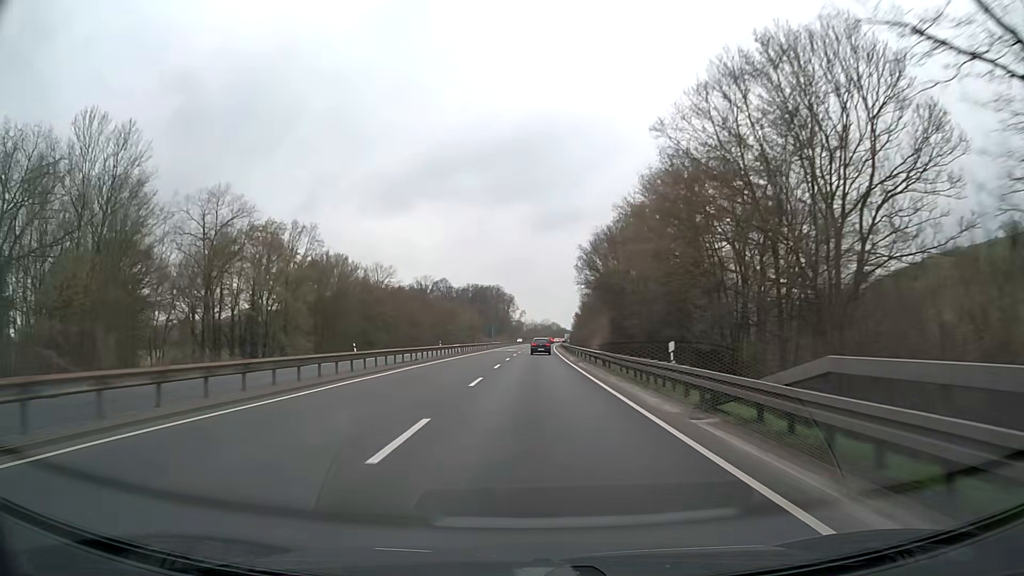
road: trunk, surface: asphalt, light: Day
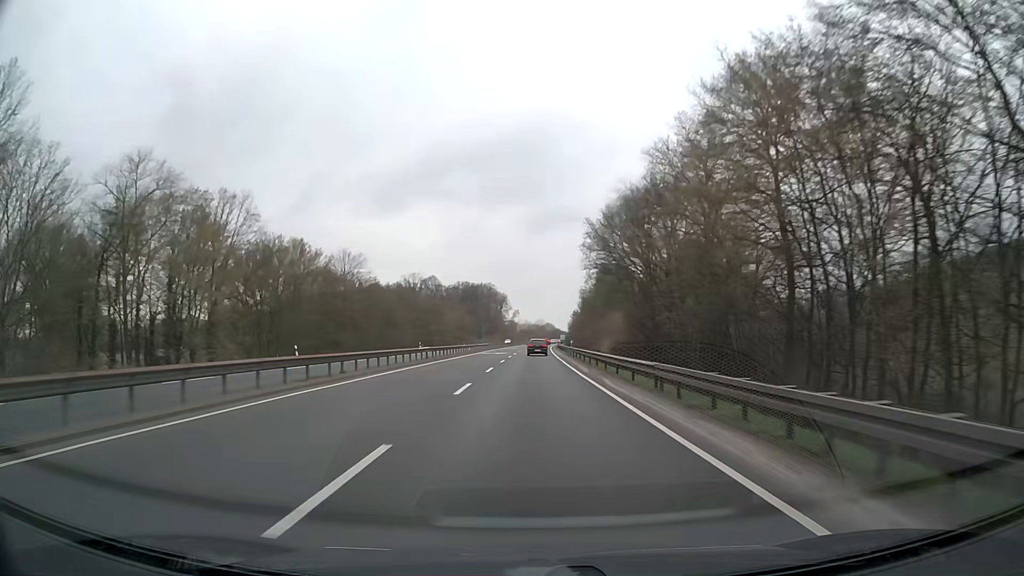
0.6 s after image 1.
(+0.1, +14.9) m; 0°
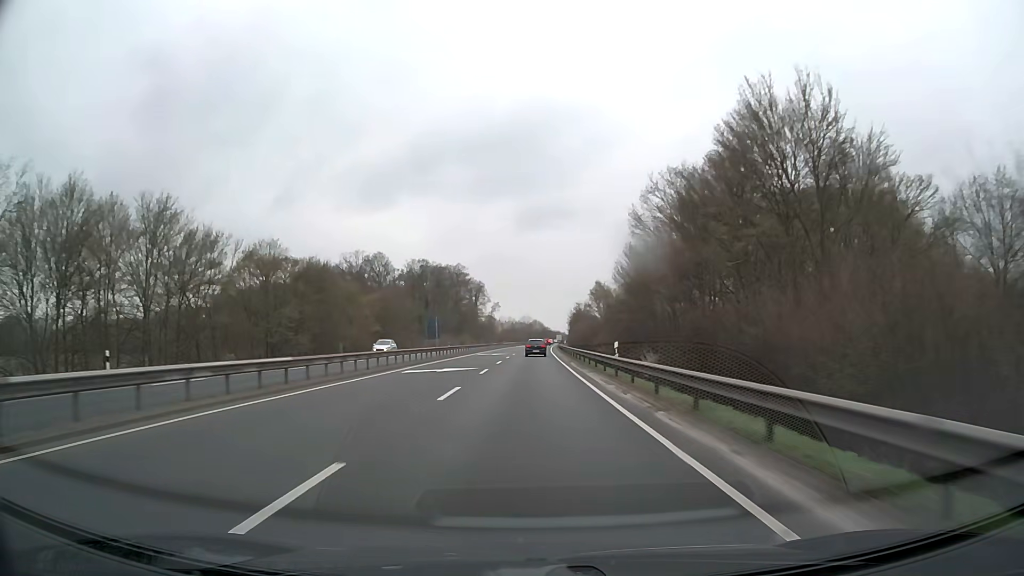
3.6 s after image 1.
(+0.9, +73.7) m; +1°
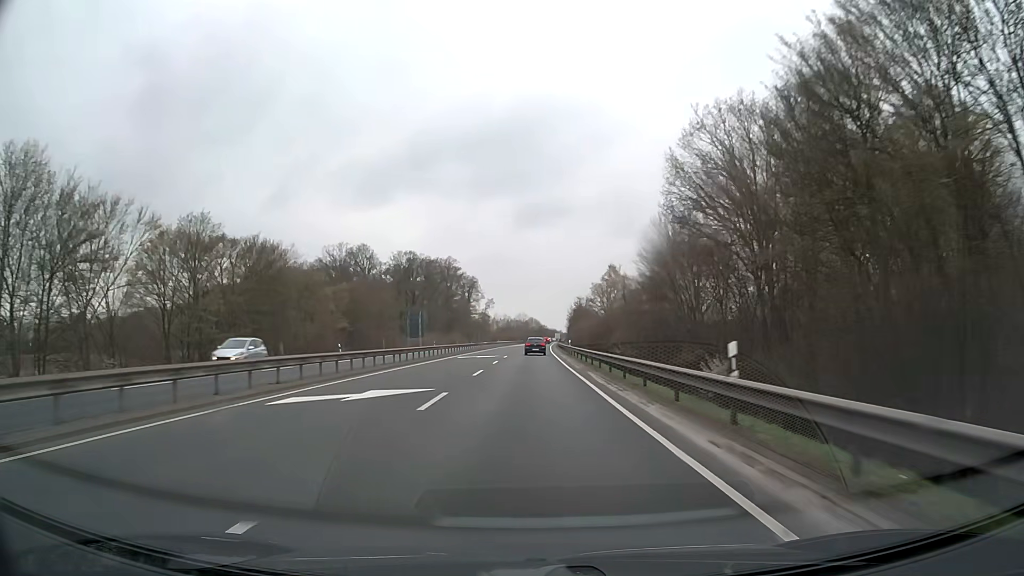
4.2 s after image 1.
(0.0, +14.5) m; 0°
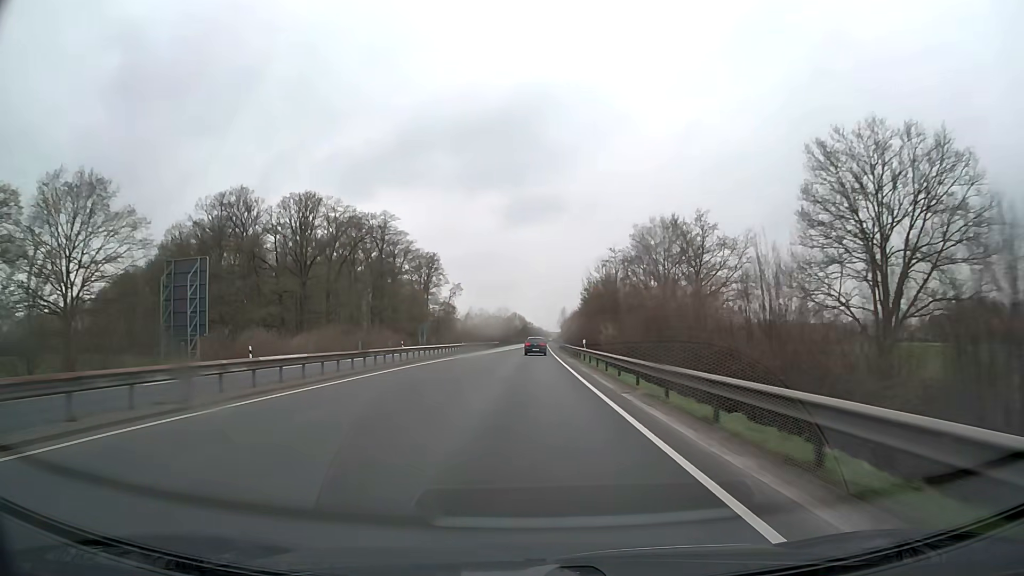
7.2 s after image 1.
(+0.7, +71.7) m; +1°
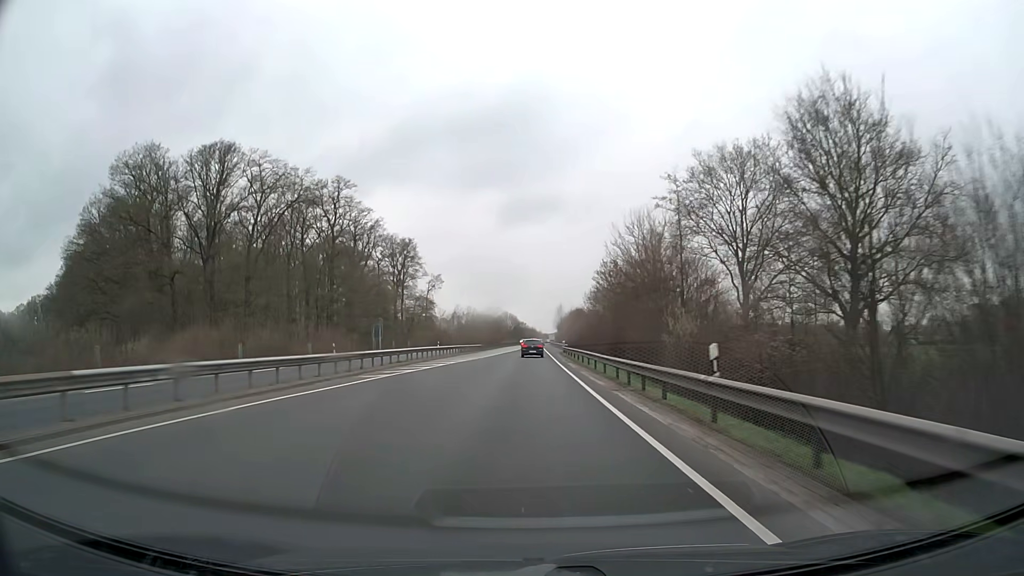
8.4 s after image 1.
(+0.2, +28.2) m; +1°
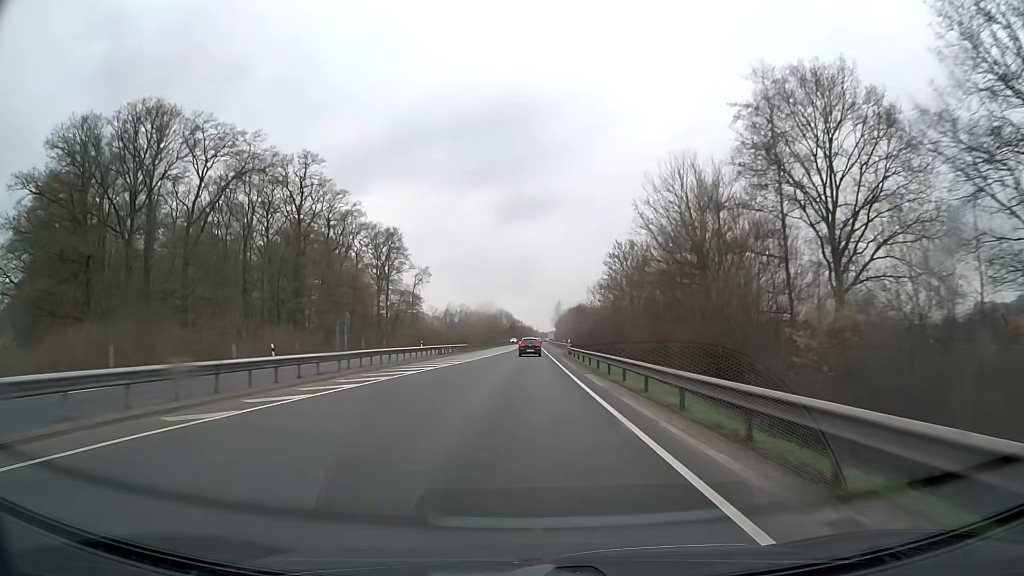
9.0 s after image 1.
(0.0, +14.0) m; 0°
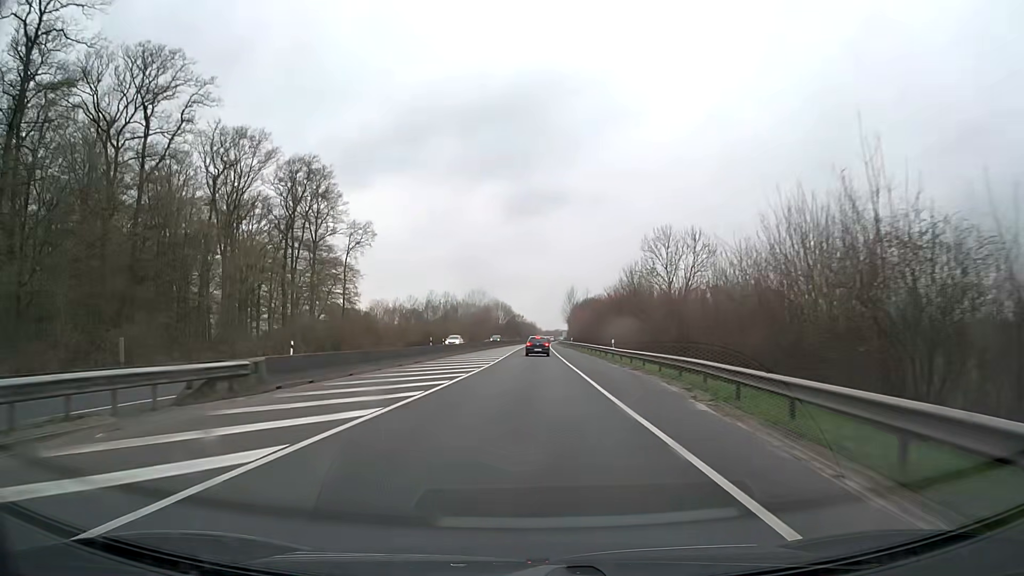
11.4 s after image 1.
(0.0, +54.7) m; 0°
(0, +10) (0, +20) (0, +30) (0, +40) (0, +50) (0, +60) (+1, +70) (+1, +80) (+1, +90) (+1, +100) m
